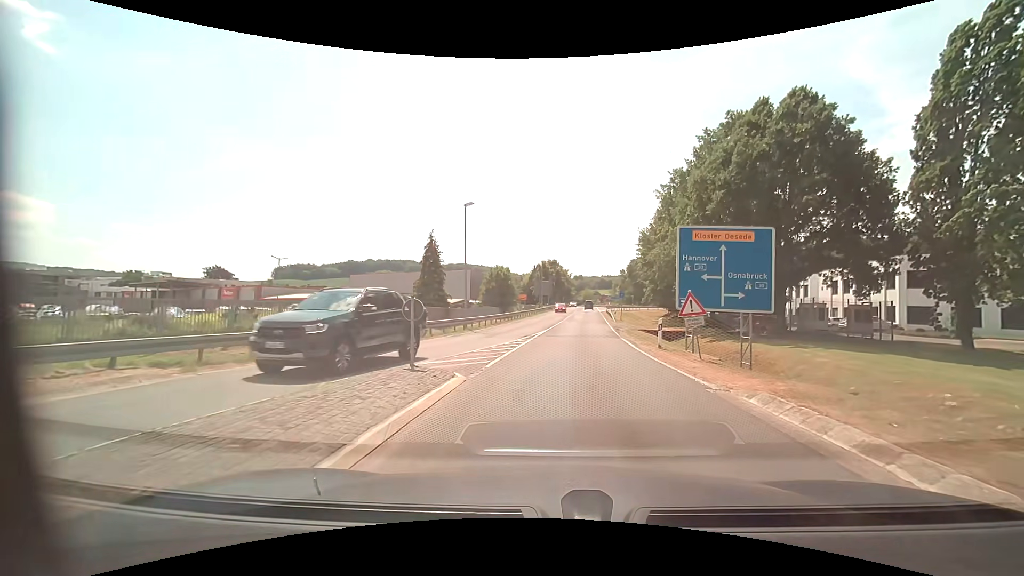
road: secondary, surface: asphalt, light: Day
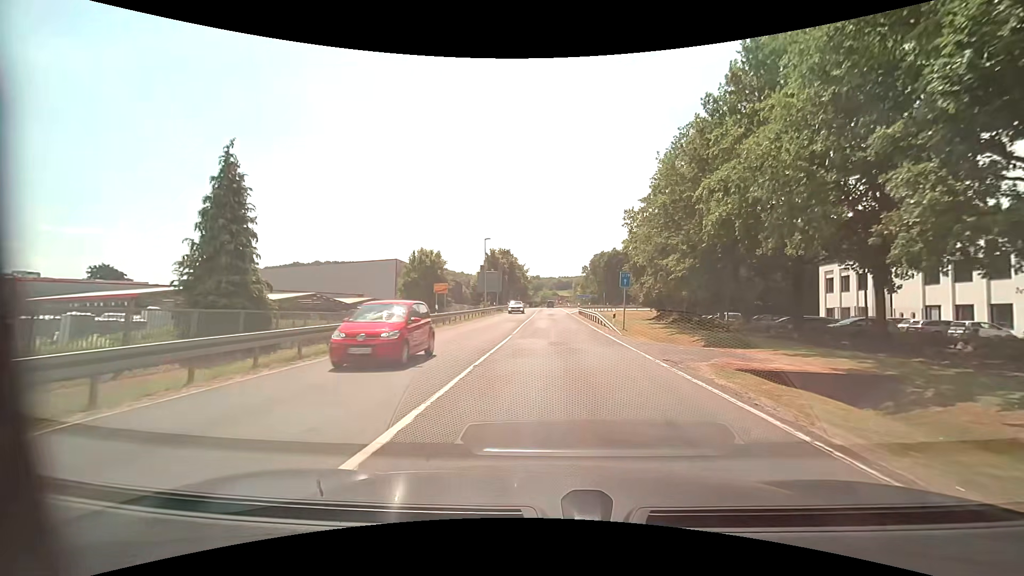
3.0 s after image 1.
(+1.0, +28.1) m; +5°
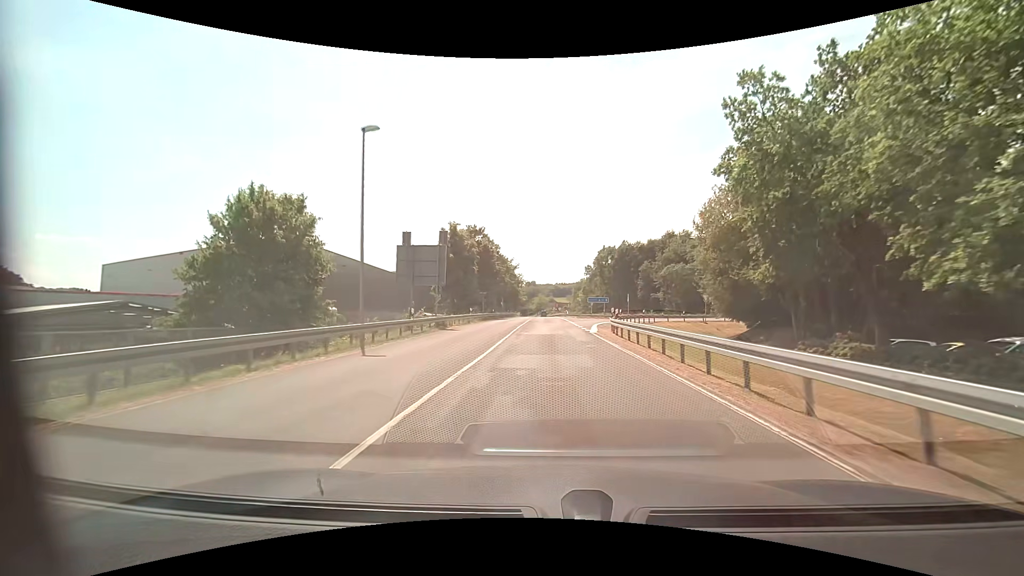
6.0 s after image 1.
(+0.2, +36.4) m; 0°
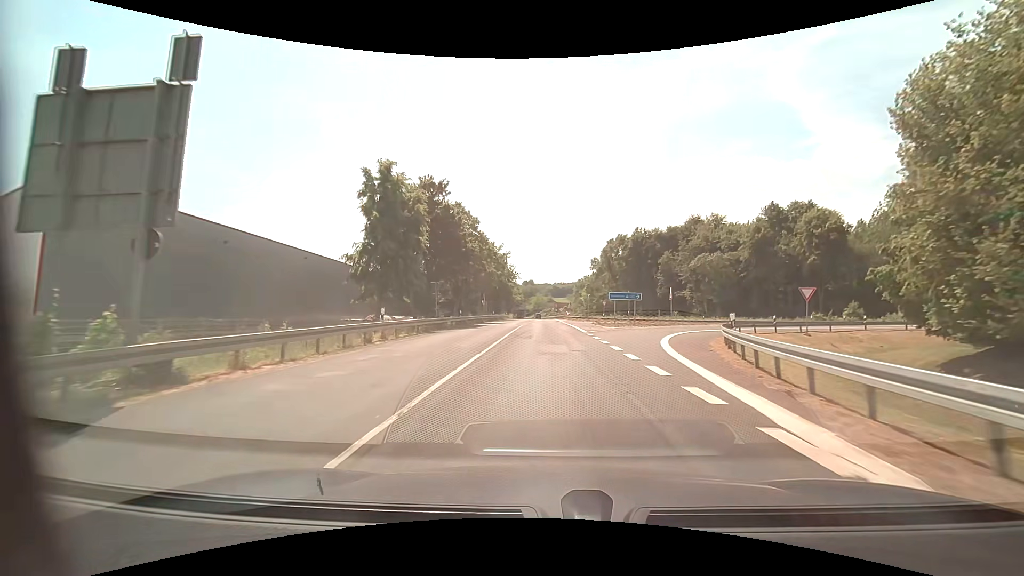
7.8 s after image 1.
(0.0, +24.7) m; 0°
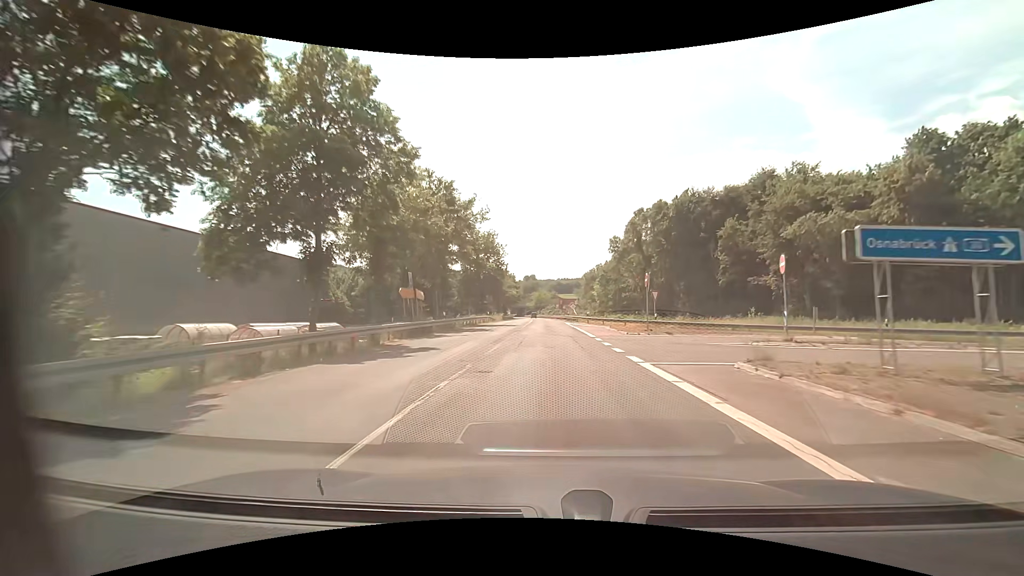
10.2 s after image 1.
(-0.1, +35.6) m; 0°
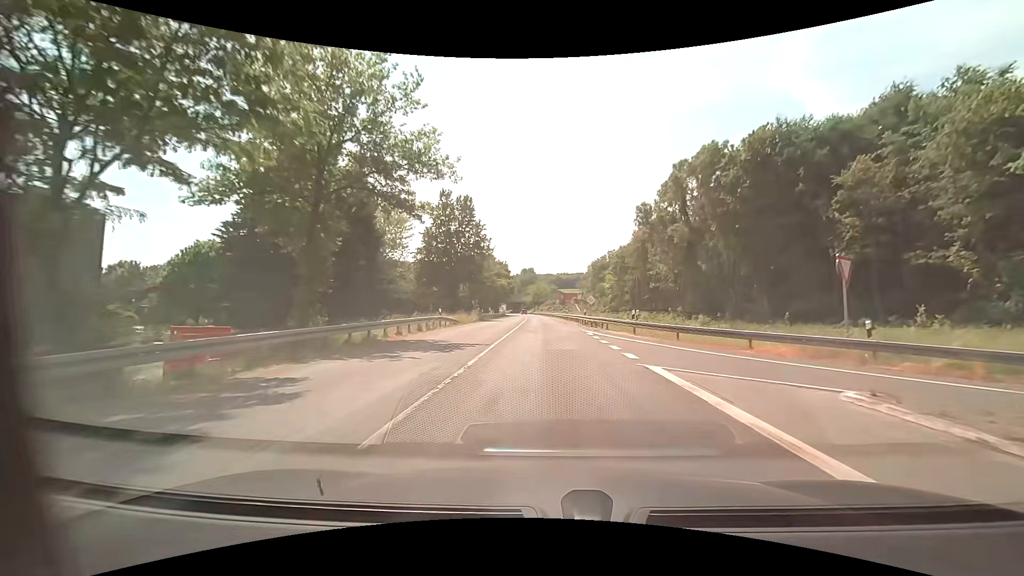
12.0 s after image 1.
(0.0, +28.5) m; 0°
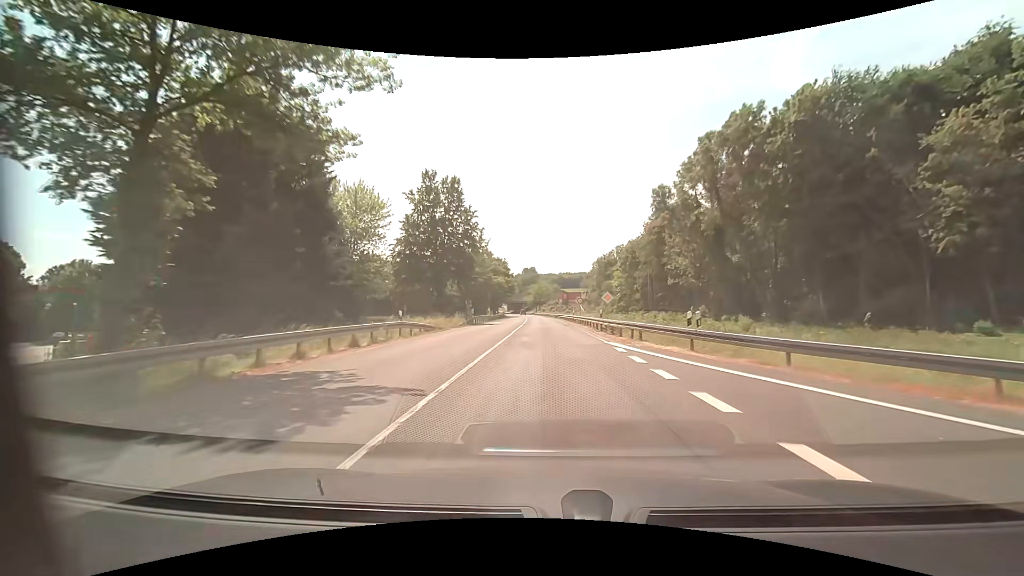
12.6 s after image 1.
(0.0, +9.8) m; -1°
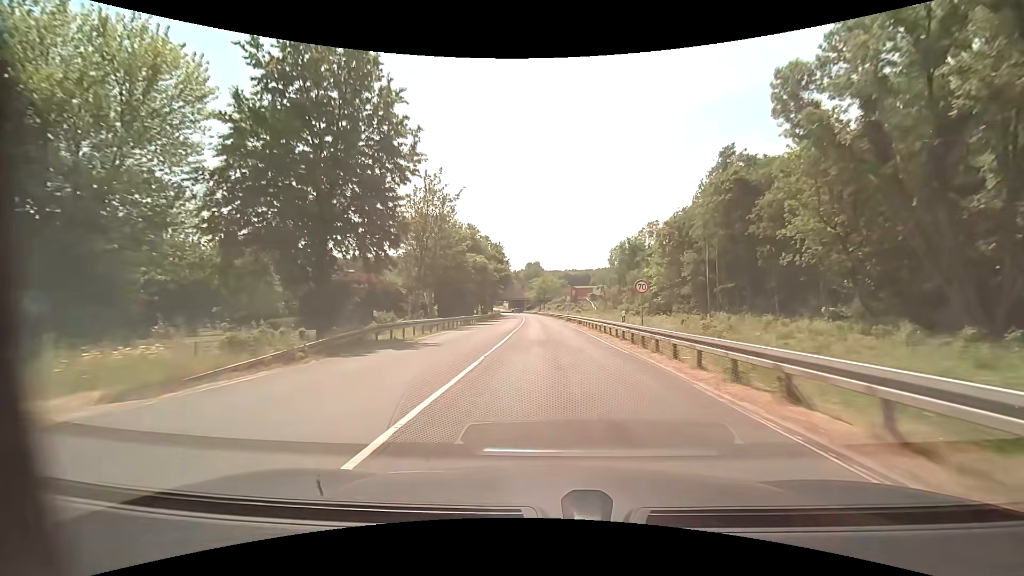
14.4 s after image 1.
(+0.1, +30.2) m; 0°
(0, +10) (0, +20) (0, +30) (0, +40) (-1, +50) (-1, +60) (-1, +70) (-2, +80) (-2, +90) (-3, +100) m
